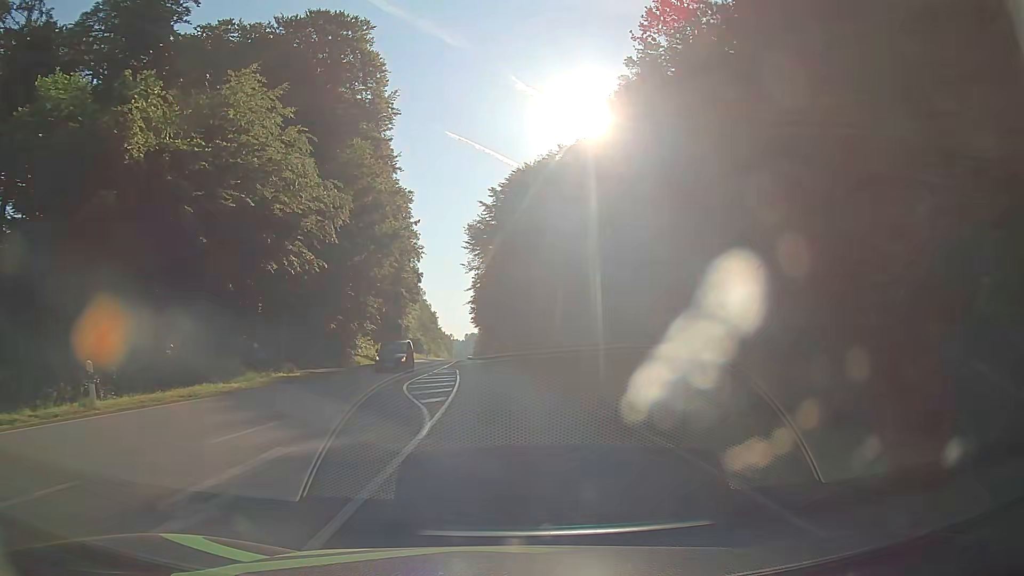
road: secondary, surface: asphalt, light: Day
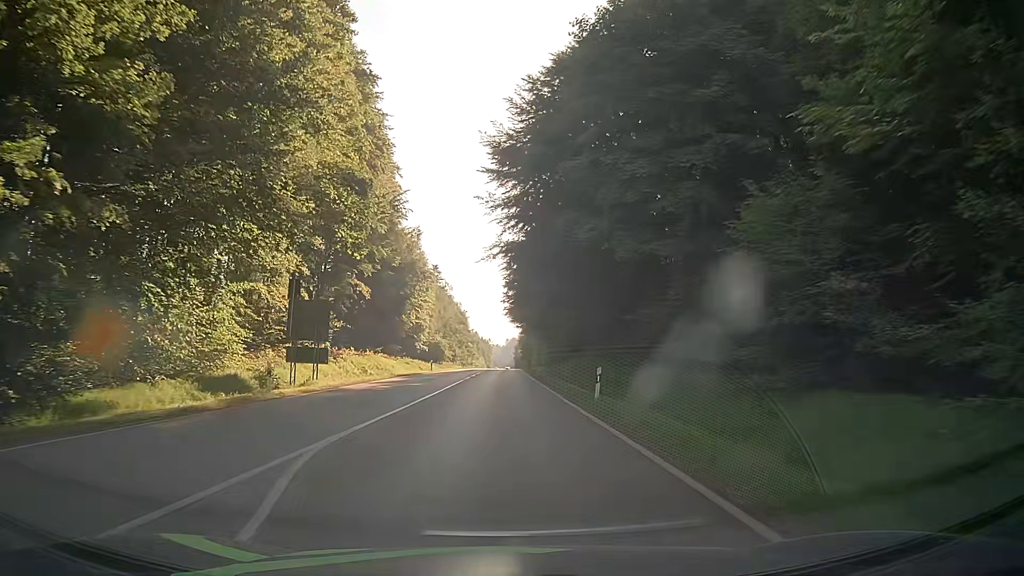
(-0.9, +38.8) m; -3°
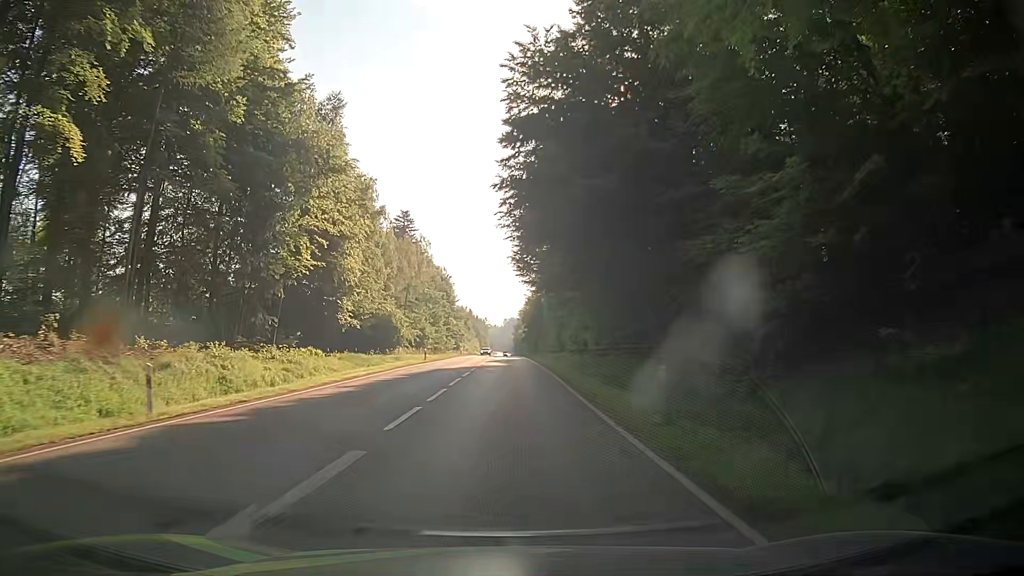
(-0.8, +51.0) m; 0°
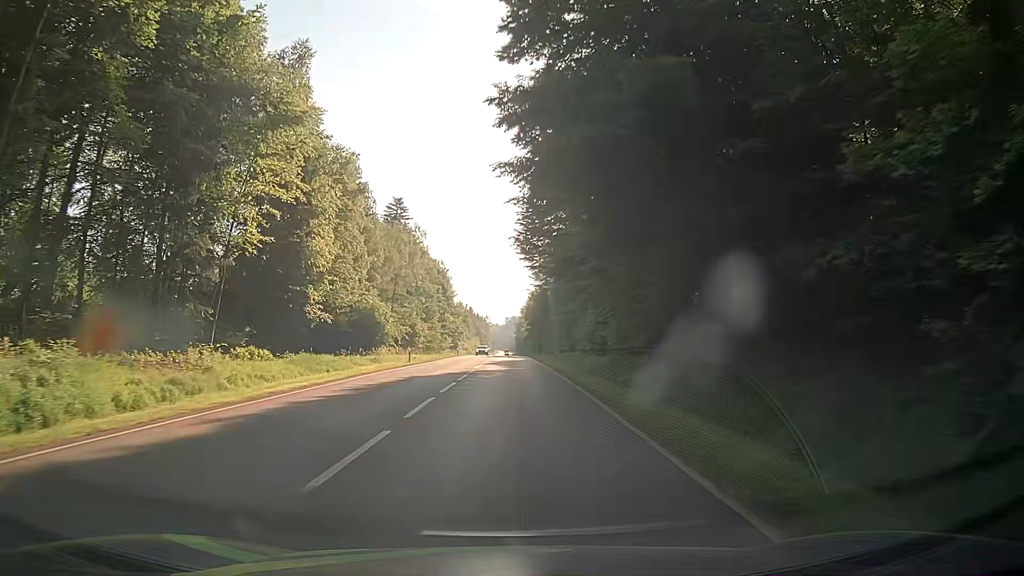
(-0.1, +10.1) m; -1°
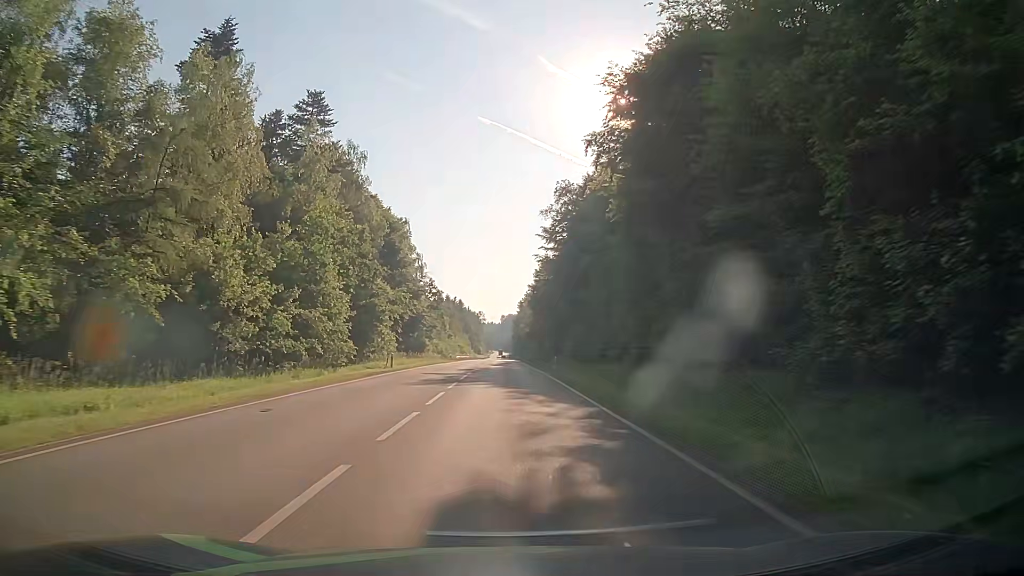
(+0.5, +51.3) m; +1°
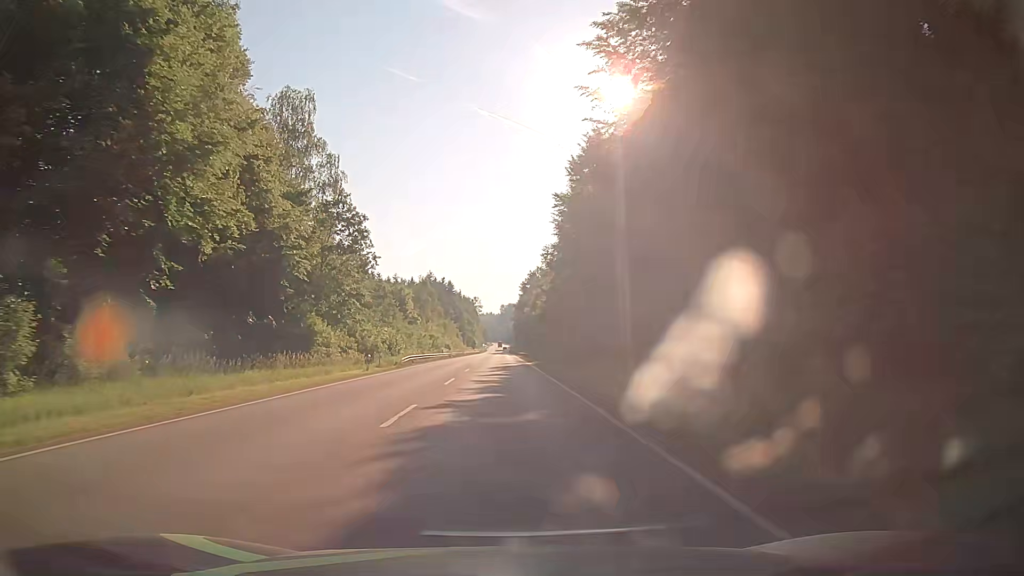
(-0.1, +52.8) m; 0°
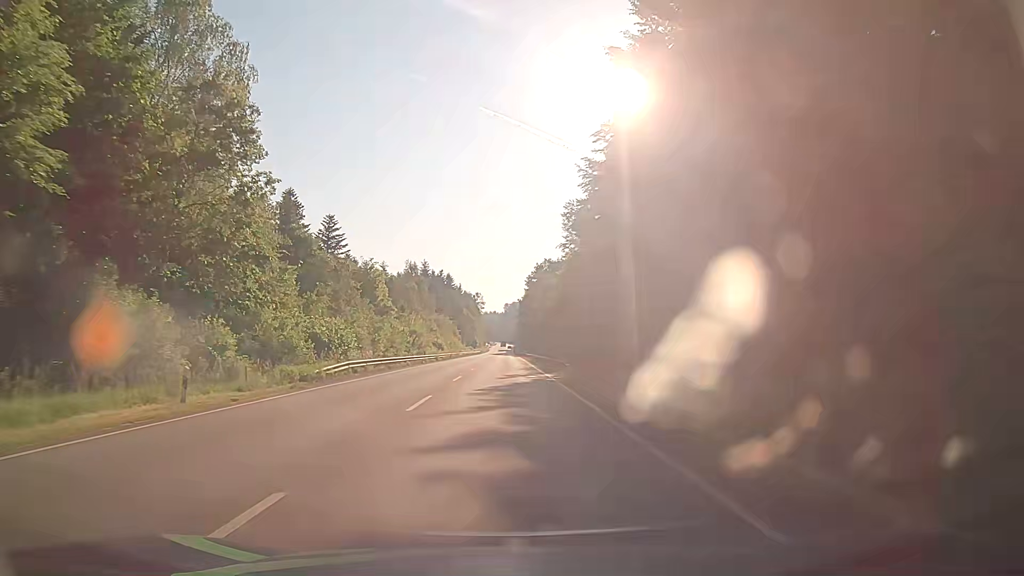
(-0.1, +21.4) m; 0°
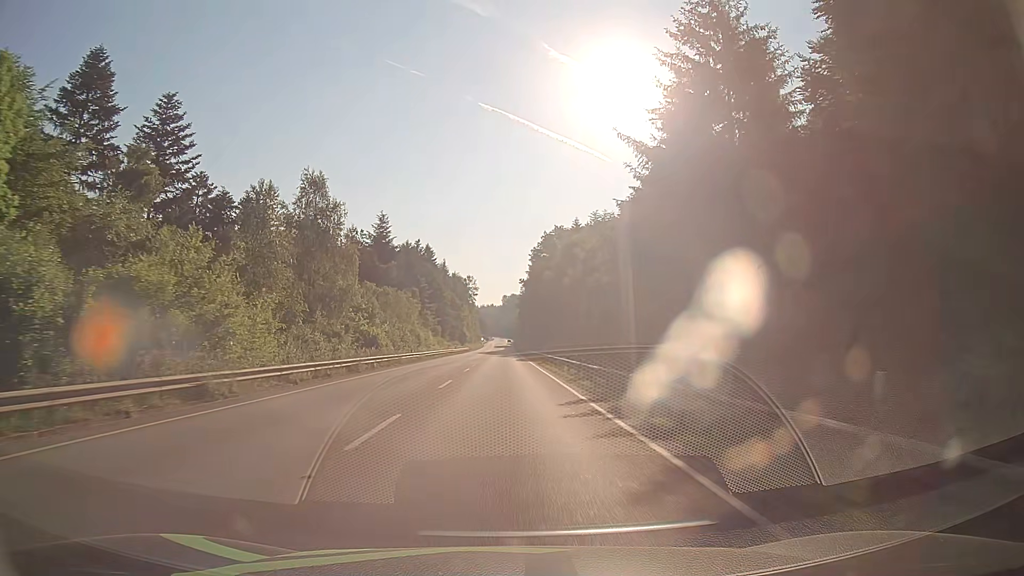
(-0.2, +53.8) m; 0°
(0, +10) (0, +20) (0, +30) (0, +40) (0, +50) (0, +60) (0, +70) (0, +80) (0, +90) (0, +100) m
